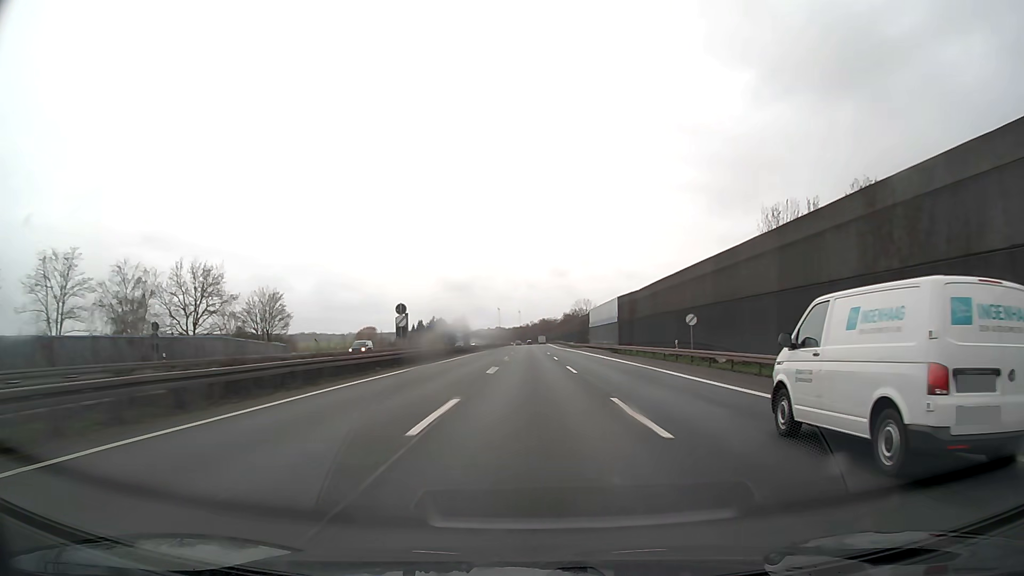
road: motorway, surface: asphalt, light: Day
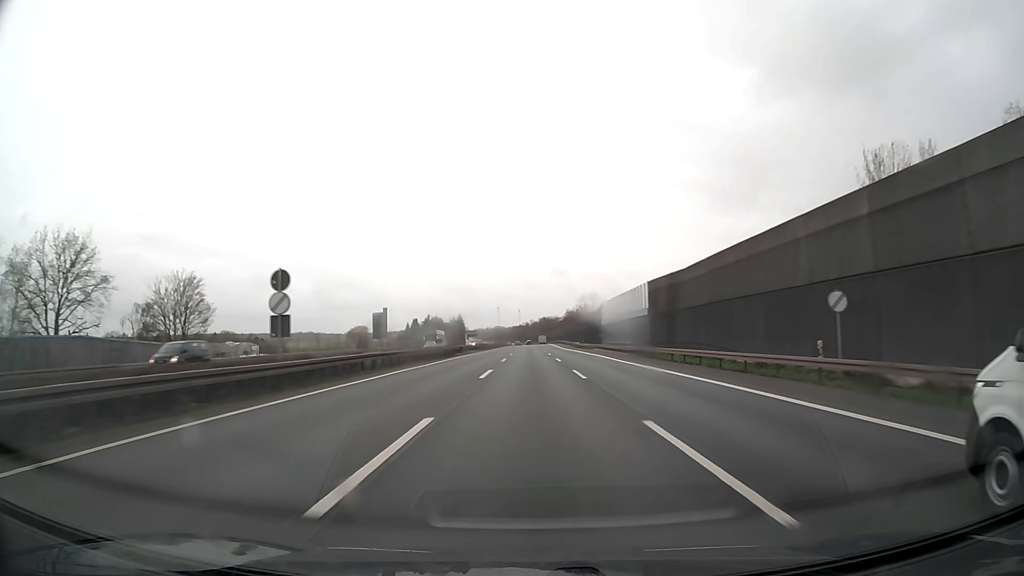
(0.0, +22.3) m; 0°
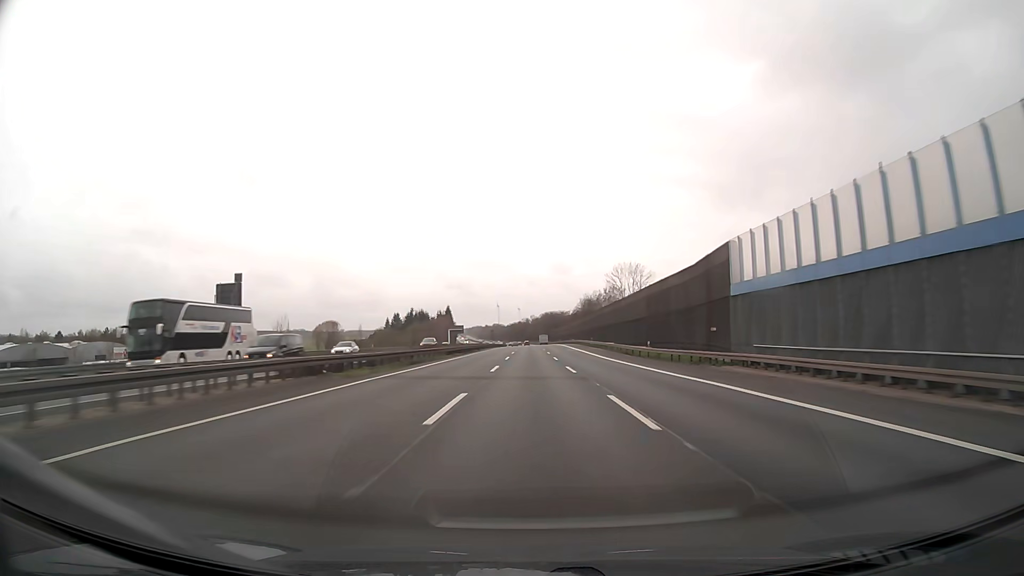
(0.0, +66.7) m; 0°
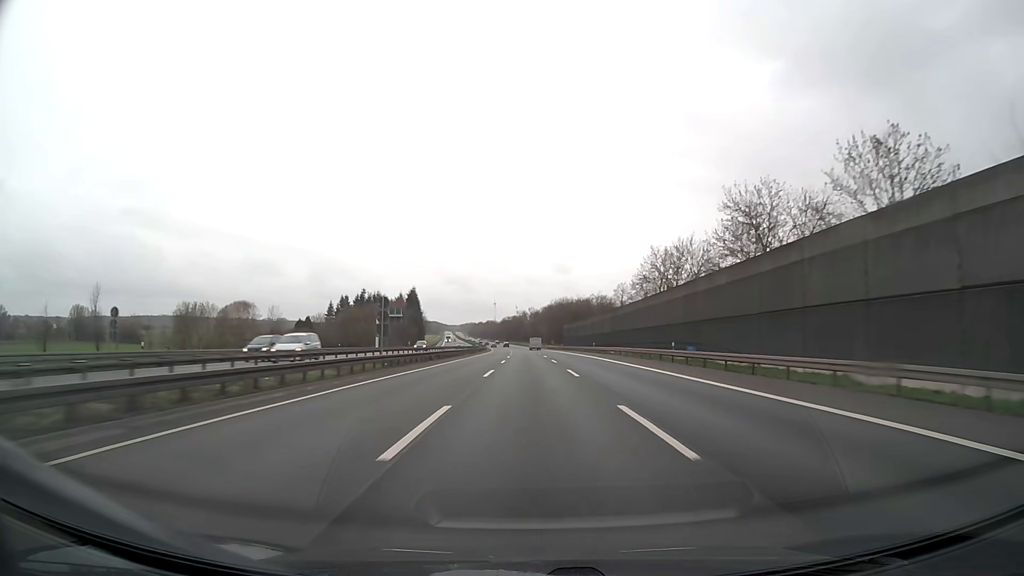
(+0.1, +111.2) m; 0°
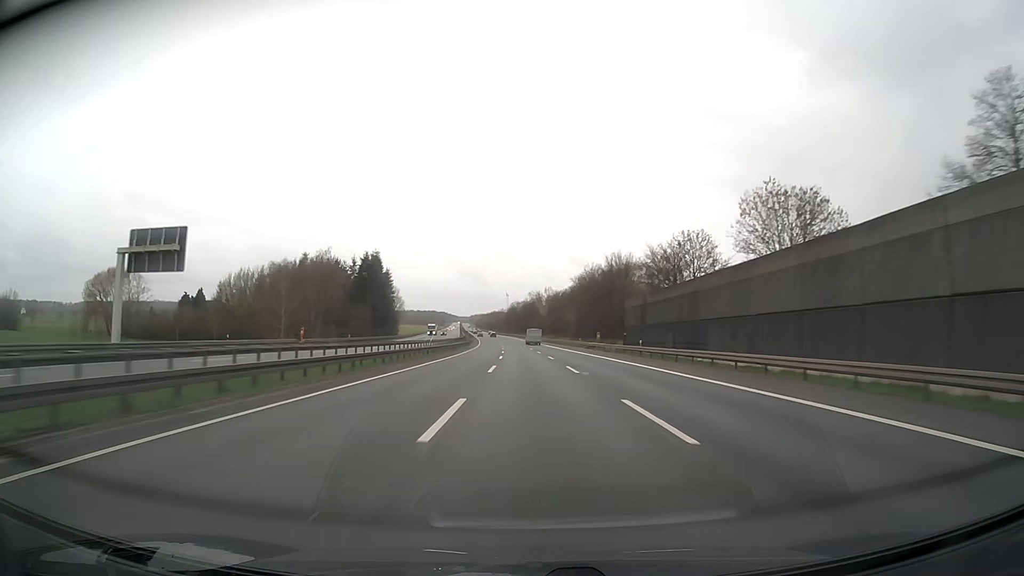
(-0.5, +89.1) m; -1°
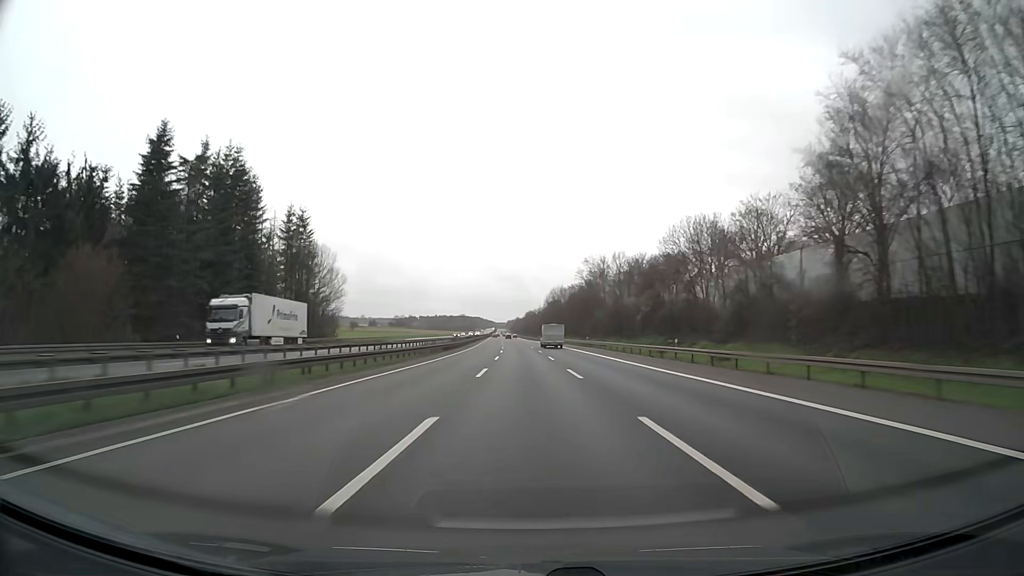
(-2.7, +111.3) m; -3°
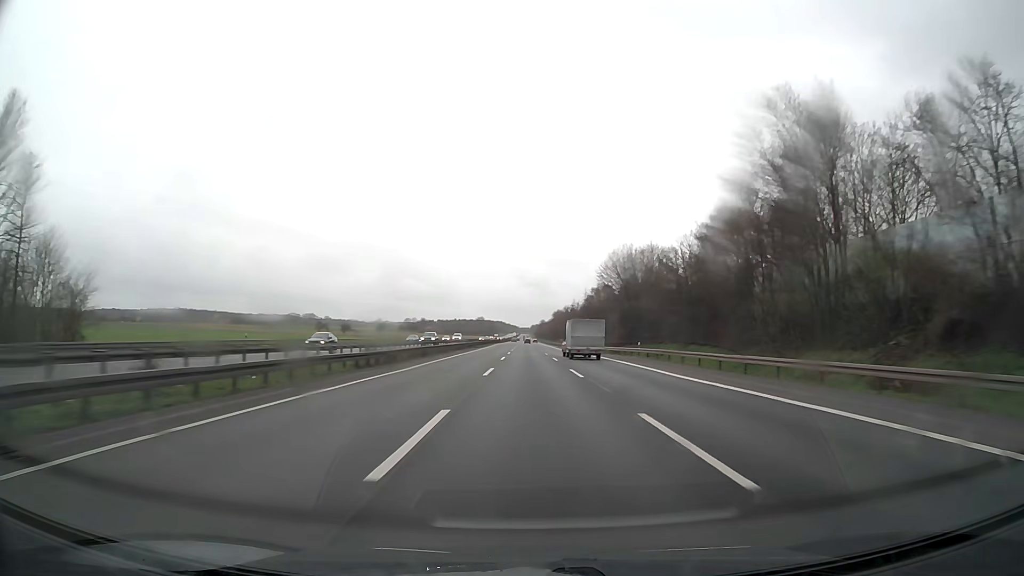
(-2.0, +88.7) m; -2°
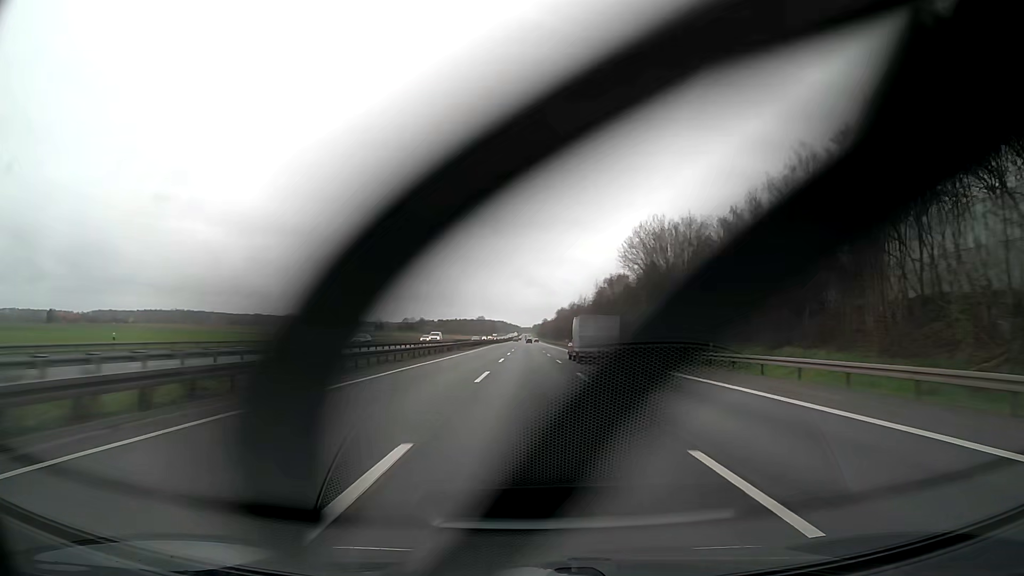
(0.0, +22.2) m; 0°
(0, +10) (0, +20) (0, +30) (0, +40) (0, +50) (0, +60) (0, +70) (0, +80) (0, +90) (0, +100) m
